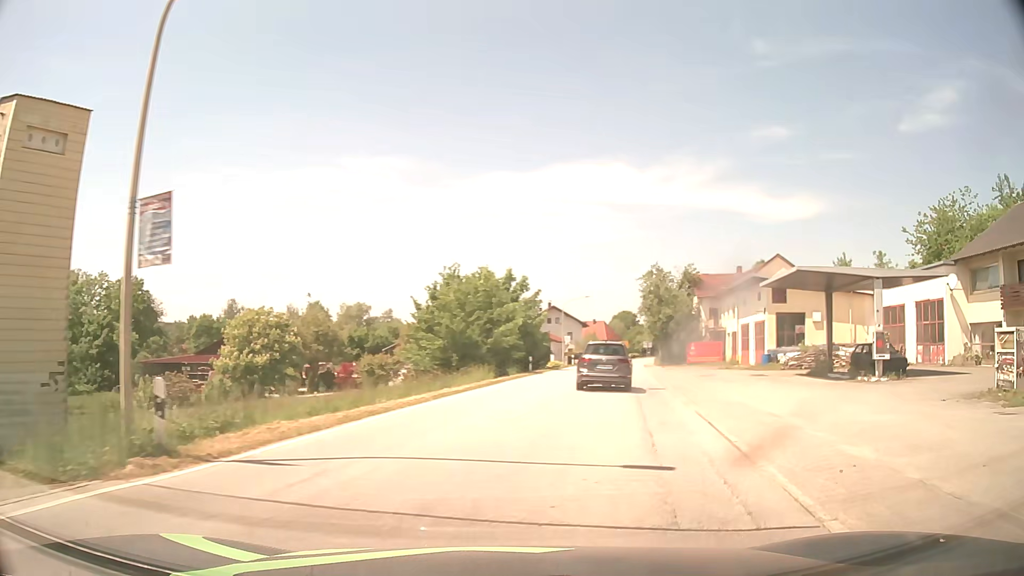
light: Day
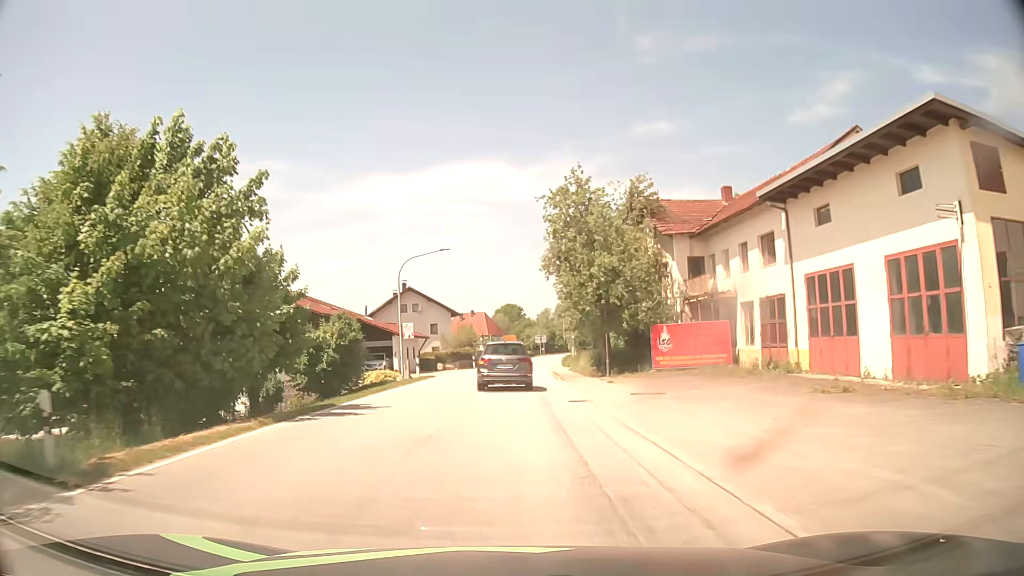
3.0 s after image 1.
(+4.7, +33.8) m; +9°
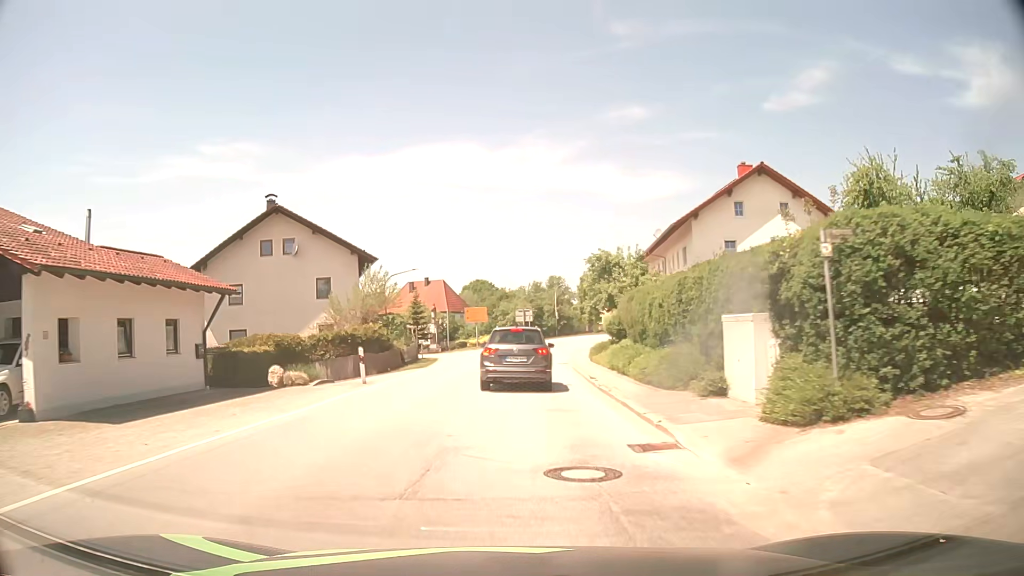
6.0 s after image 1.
(+0.4, +39.9) m; +2°
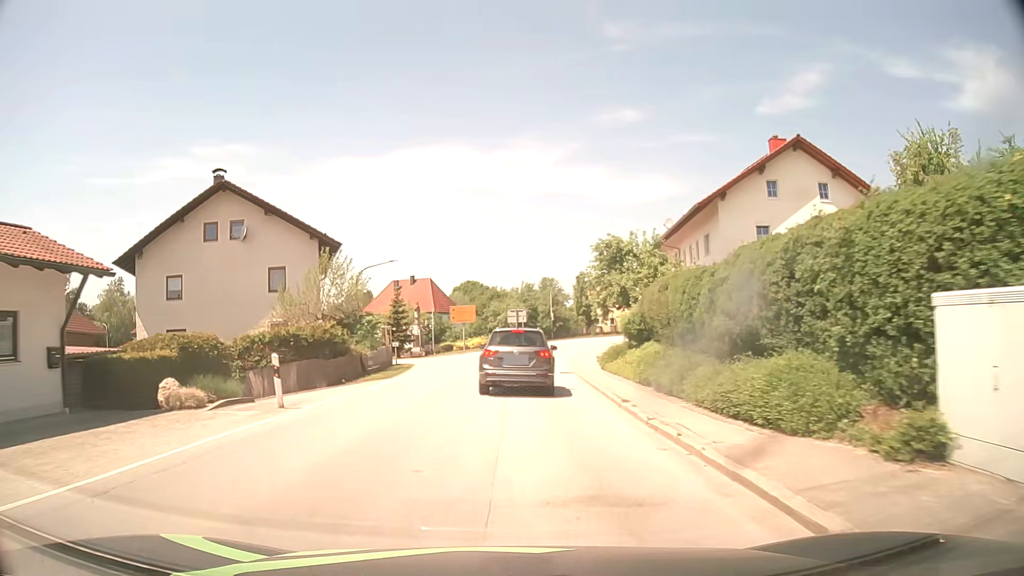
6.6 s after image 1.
(0.0, +7.0) m; +1°
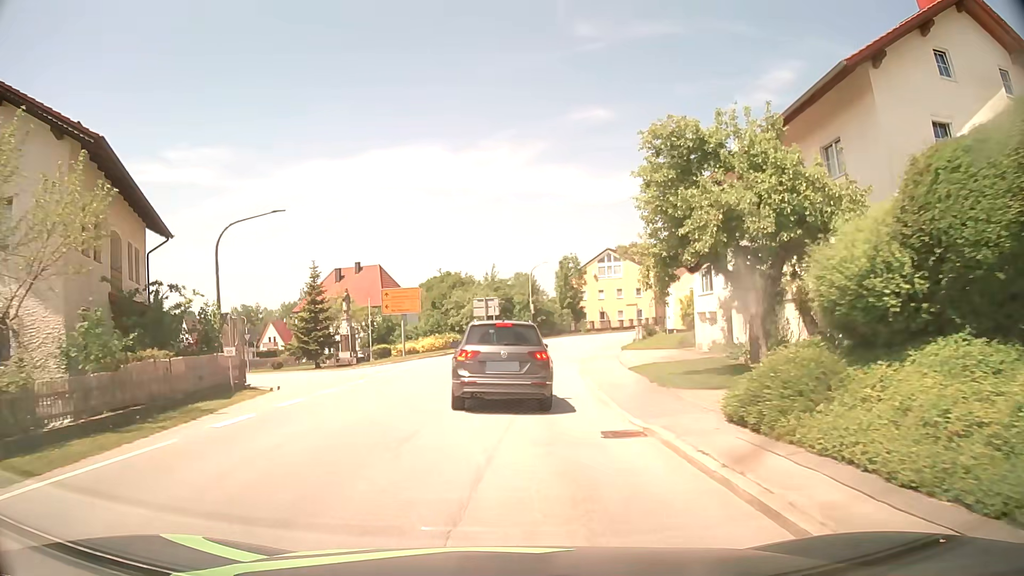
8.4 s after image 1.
(+0.5, +18.7) m; +2°
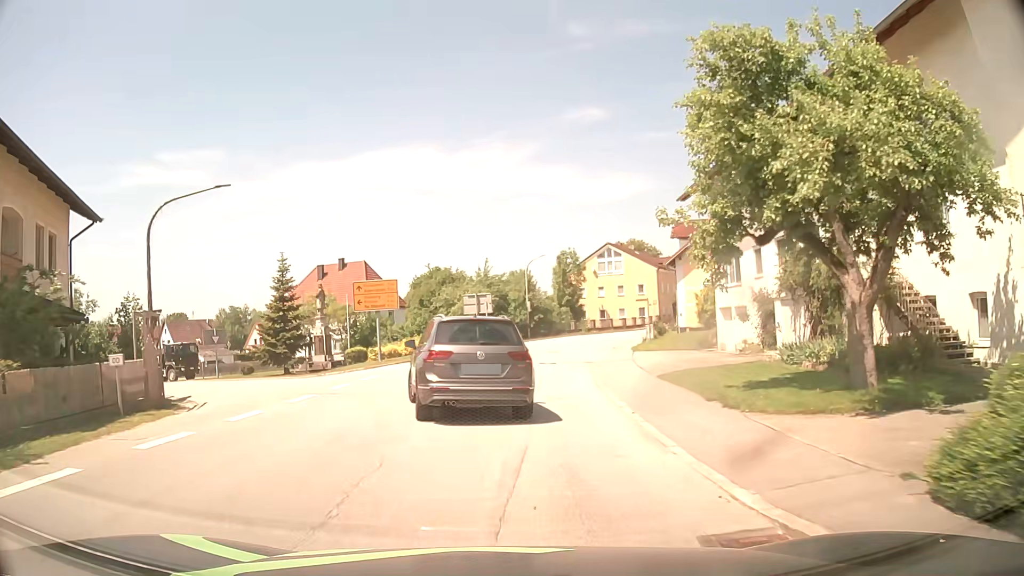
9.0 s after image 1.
(0.0, +5.2) m; +1°
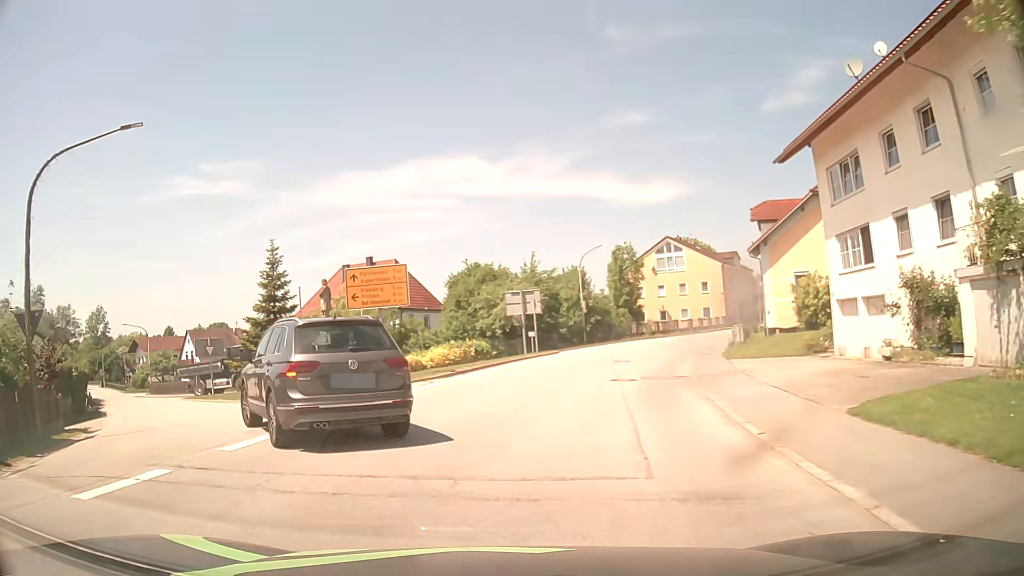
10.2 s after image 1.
(-0.1, +8.4) m; -5°
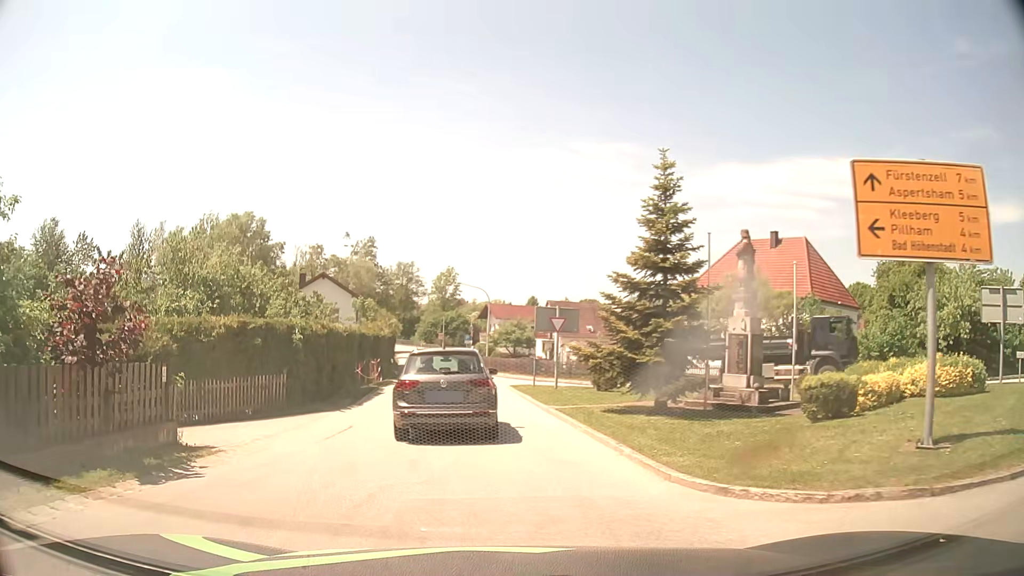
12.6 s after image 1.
(-3.7, +12.5) m; -34°
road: tertiary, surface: asphalt
